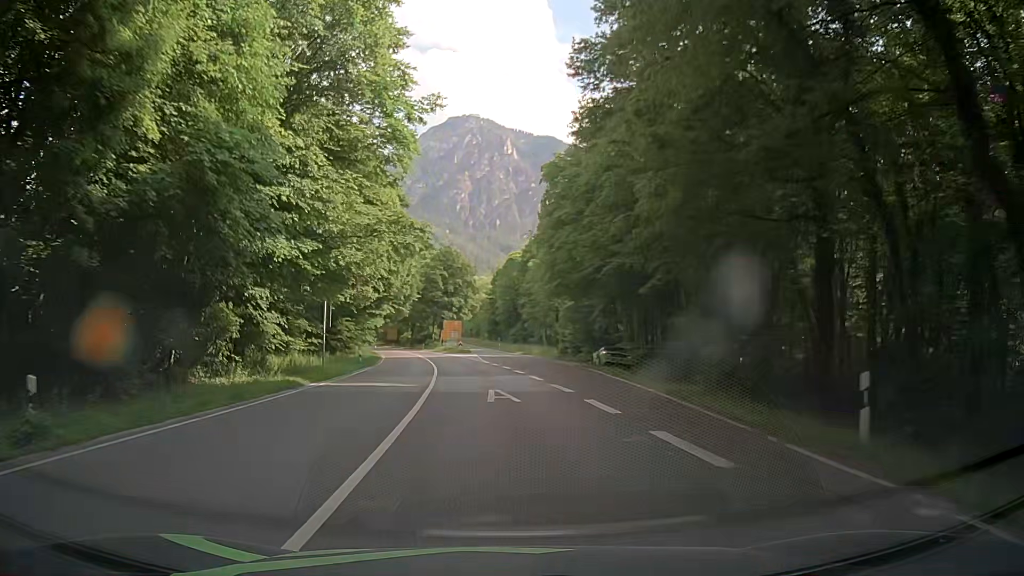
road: primary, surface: asphalt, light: Day
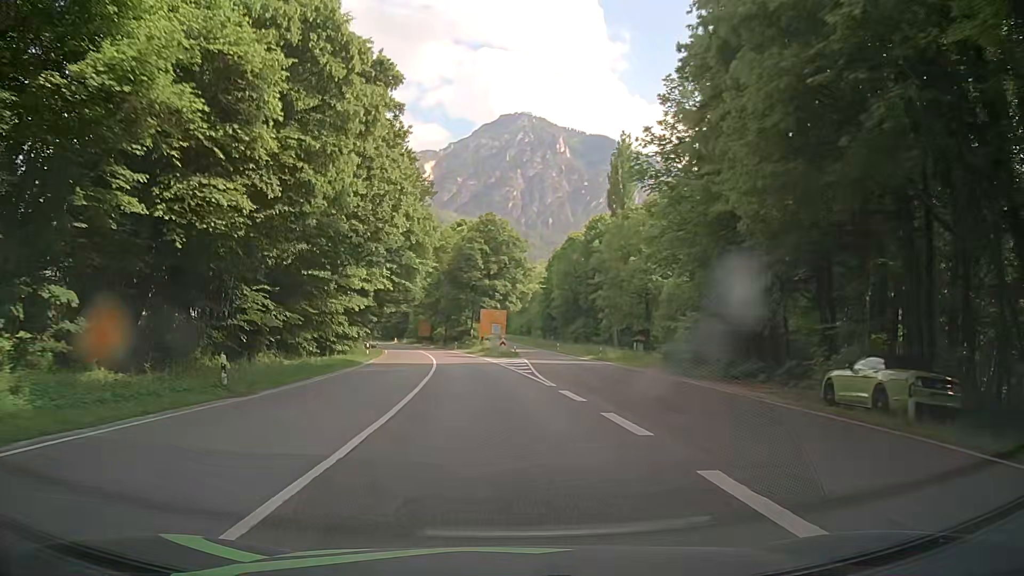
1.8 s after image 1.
(-0.9, +27.4) m; -4°
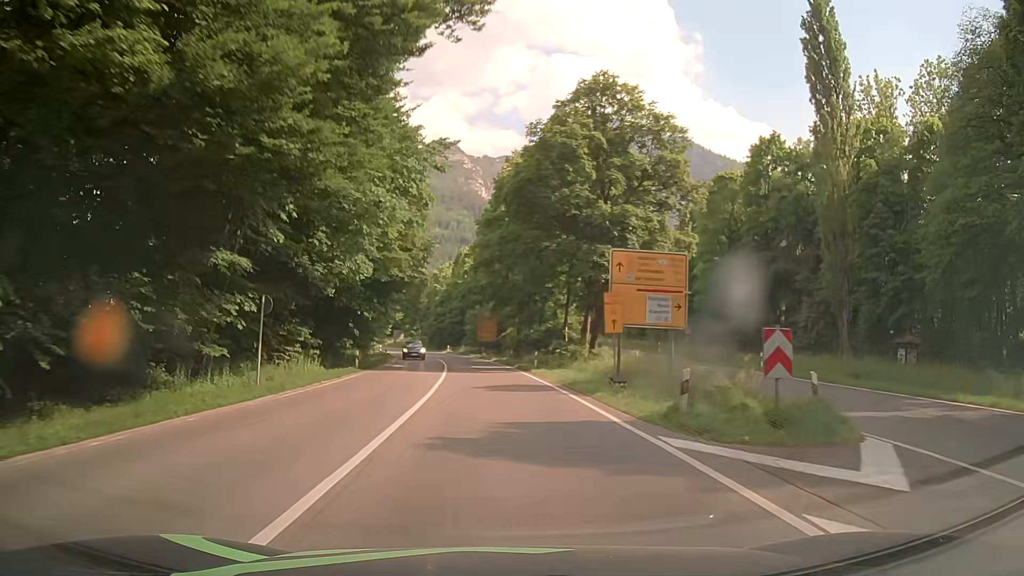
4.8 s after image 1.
(-3.3, +45.6) m; -7°
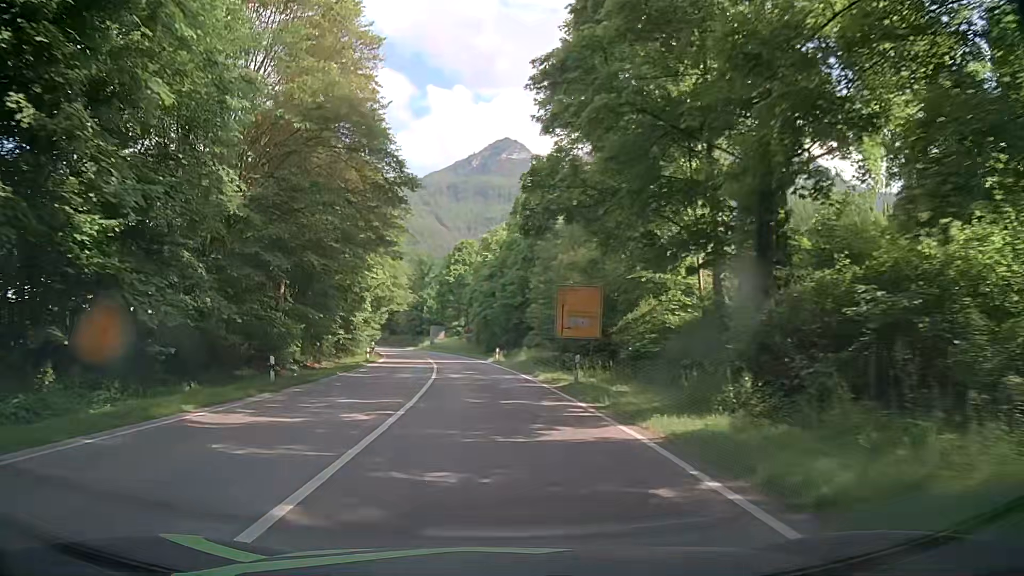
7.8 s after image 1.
(-2.4, +45.7) m; -6°
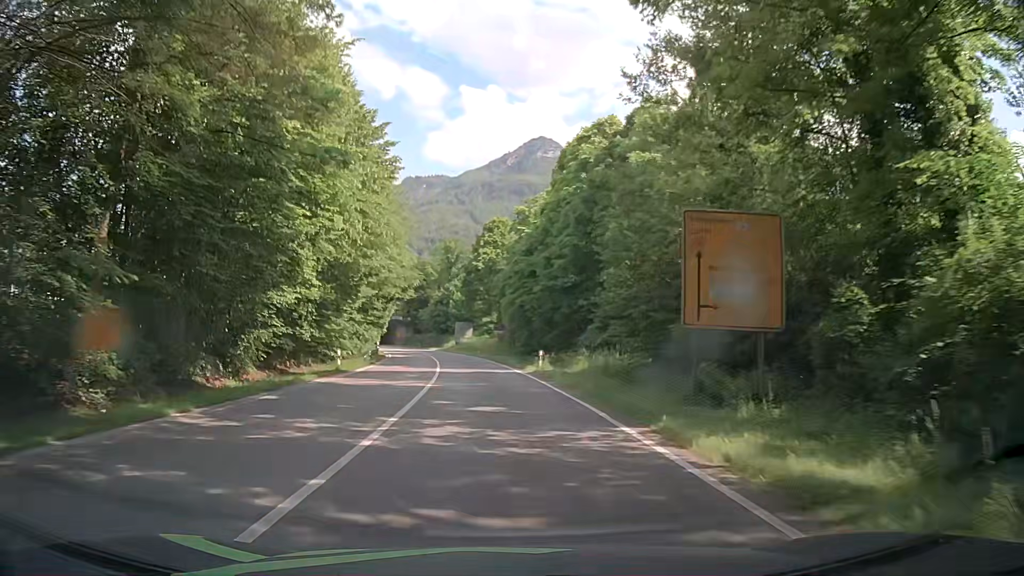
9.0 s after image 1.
(-0.4, +18.3) m; -3°
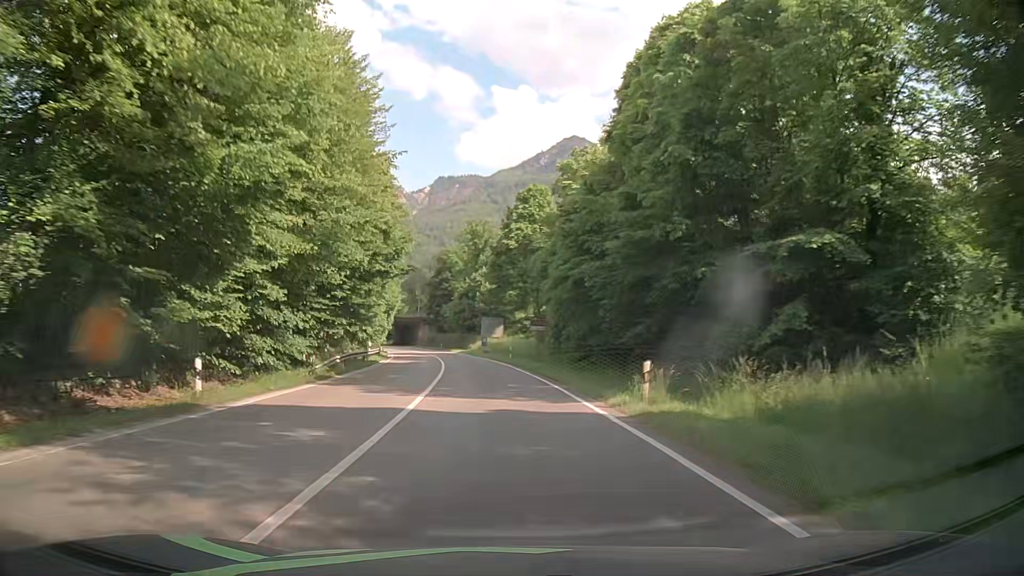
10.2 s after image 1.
(-0.3, +18.4) m; -2°
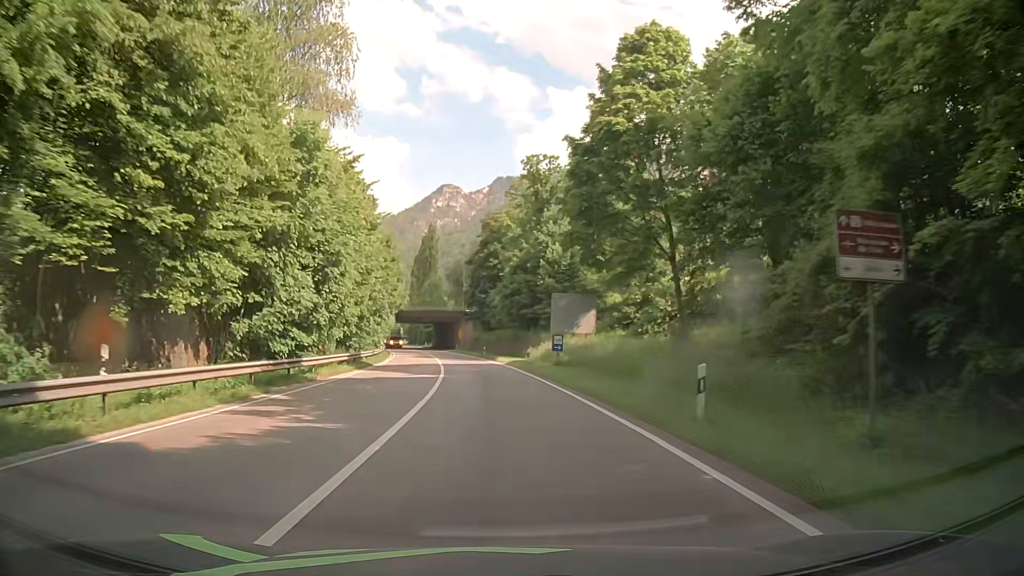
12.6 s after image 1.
(-2.0, +36.6) m; -6°
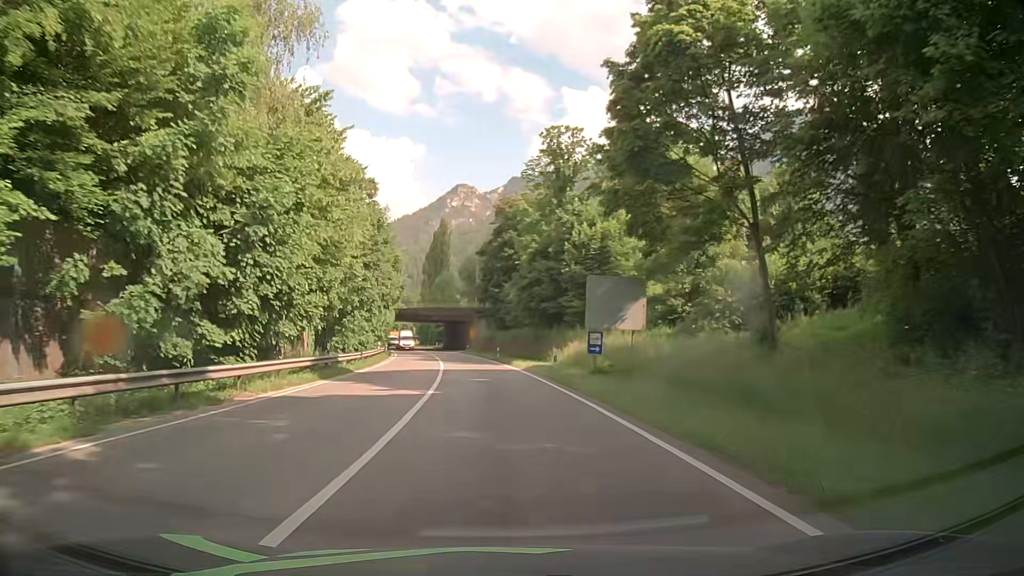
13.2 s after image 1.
(-0.1, +9.2) m; 0°
(0, +10) (-1, +20) (-1, +30) (-2, +40) (-3, +50) (-5, +60) (-6, +70) (-8, +80) (-10, +89) (-12, +99) m
